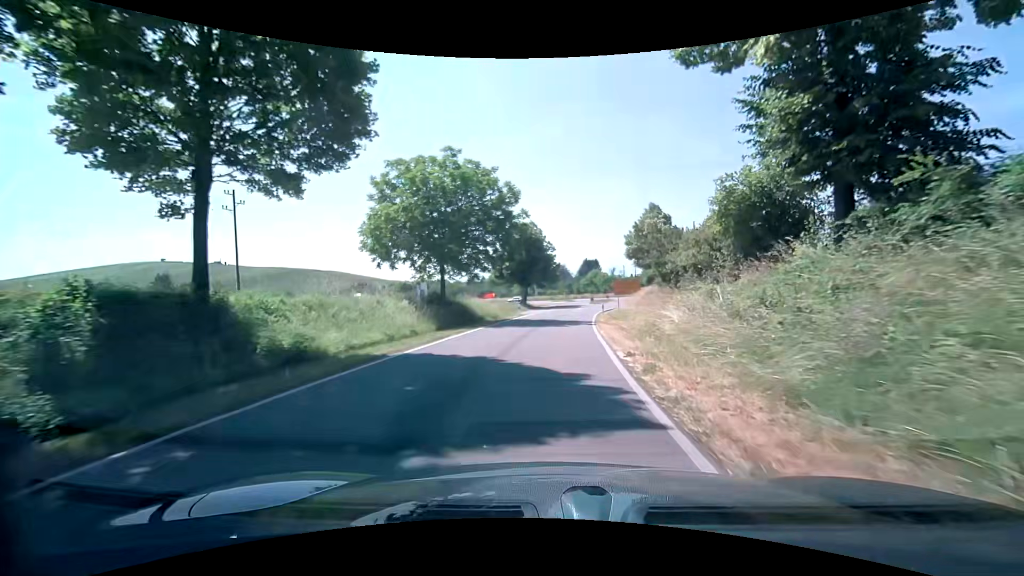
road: tertiary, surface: asphalt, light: Day
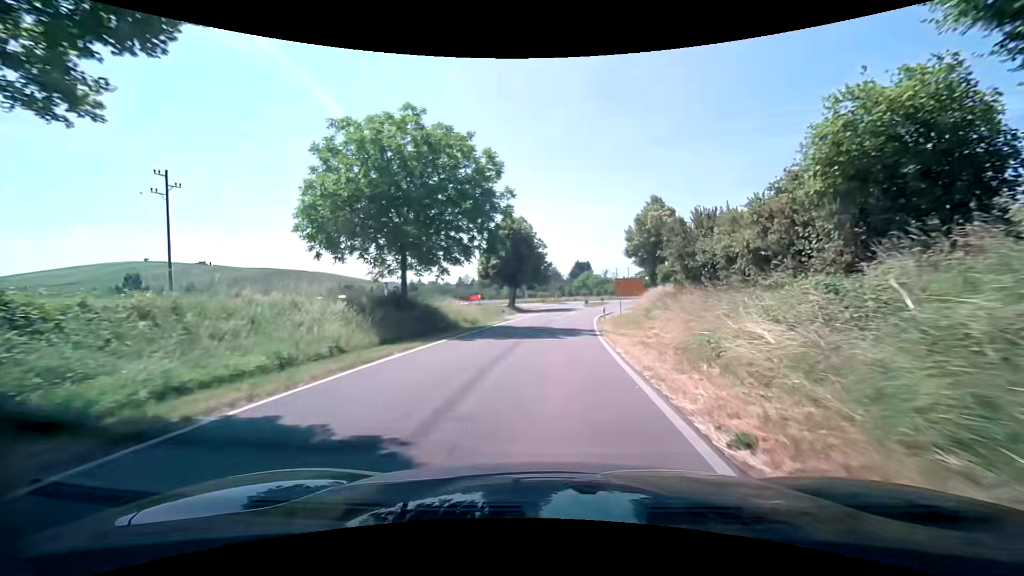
(-0.1, +7.2) m; 0°
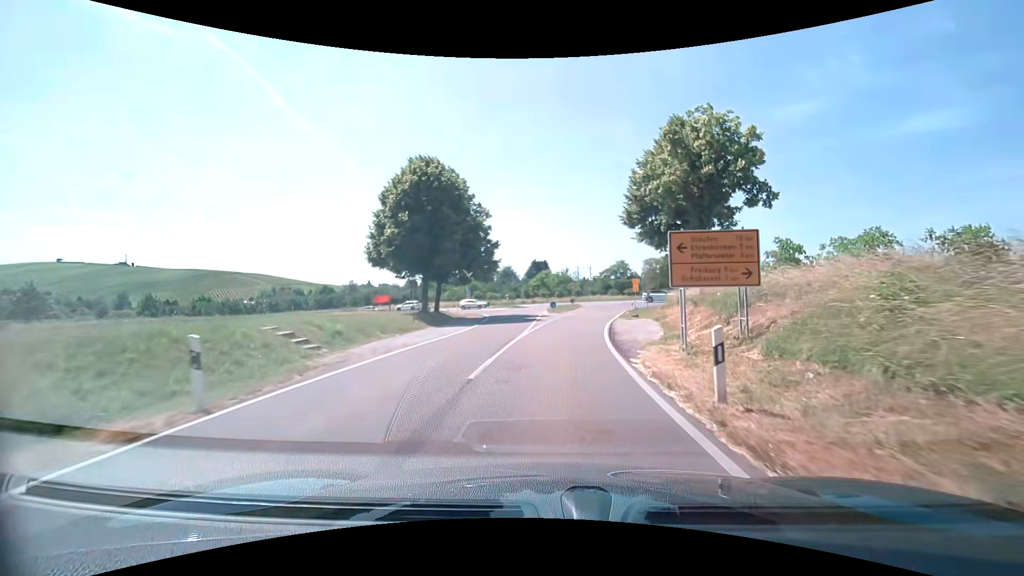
(+1.1, +28.3) m; +4°
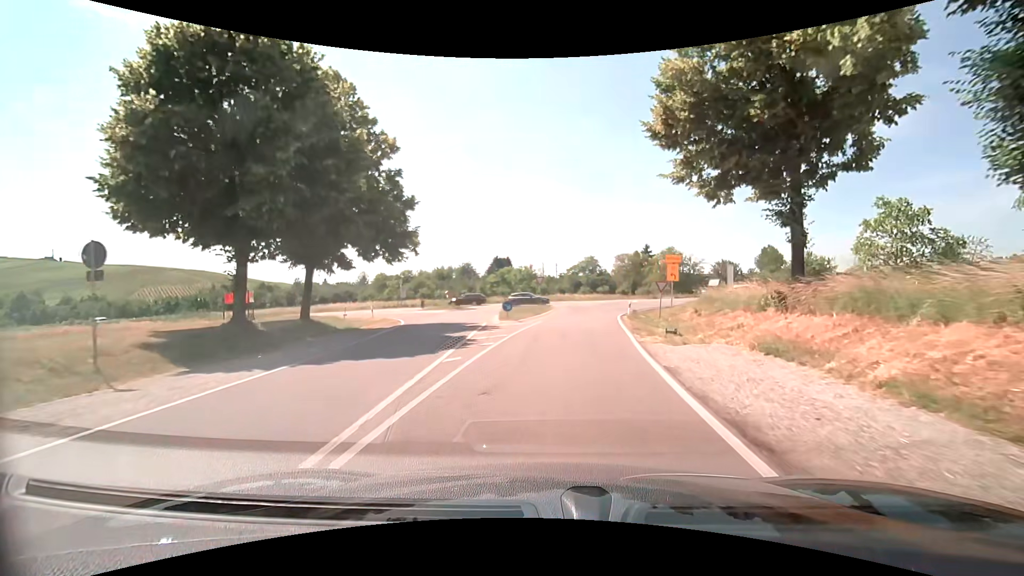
(+0.9, +19.2) m; +5°
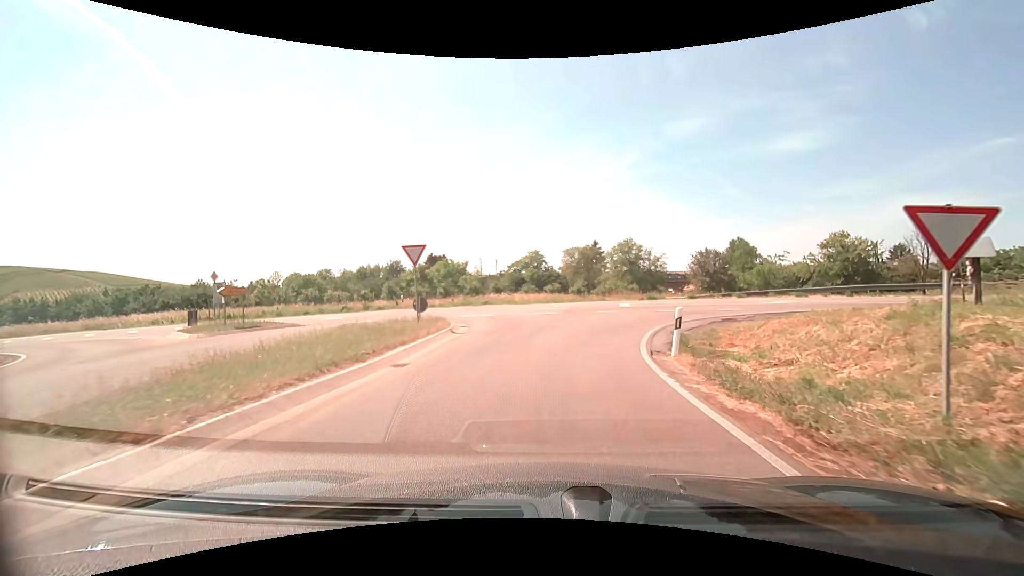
(+1.9, +25.1) m; +7°
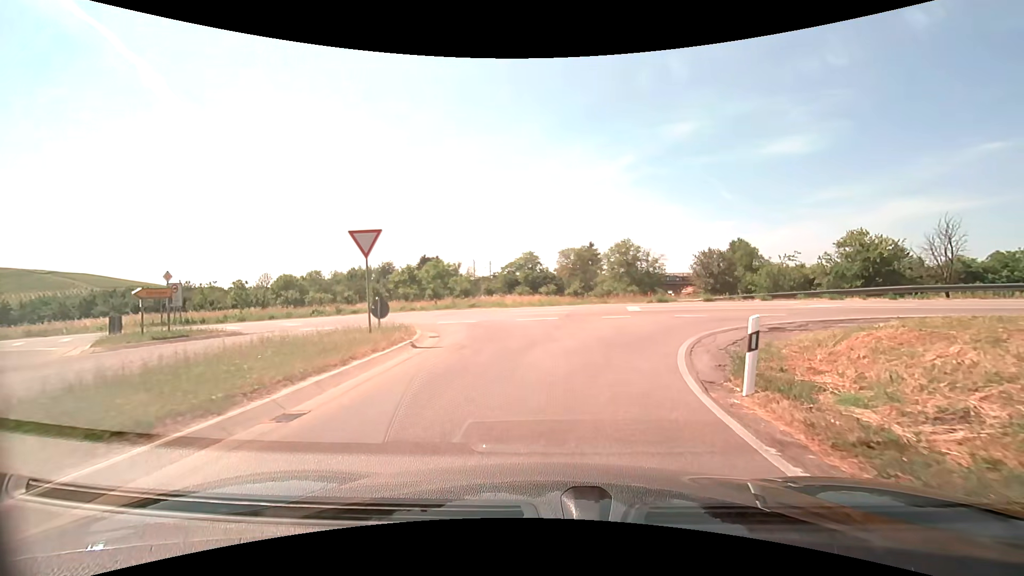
(0.0, +3.9) m; 0°
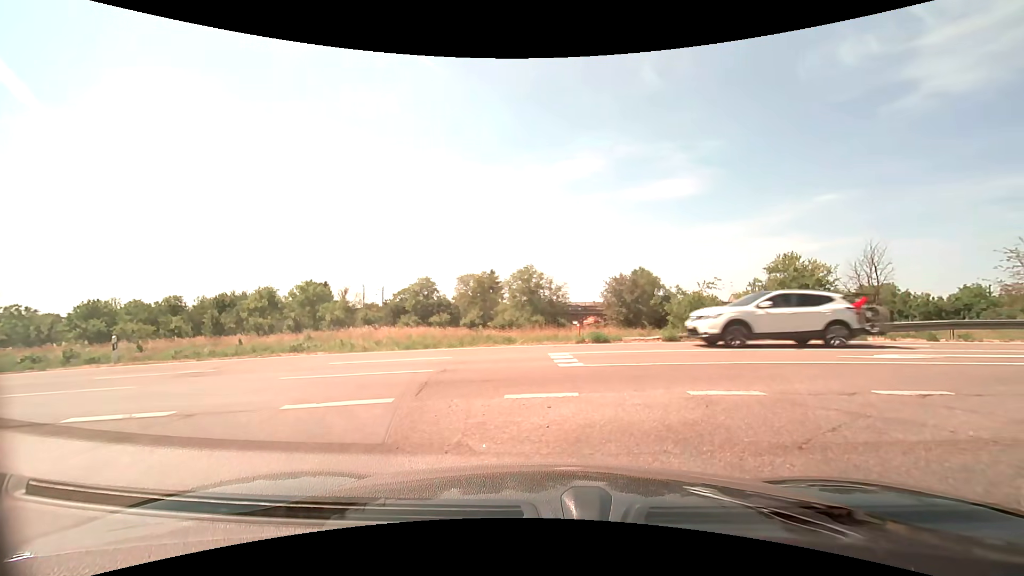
(+0.9, +10.7) m; +12°
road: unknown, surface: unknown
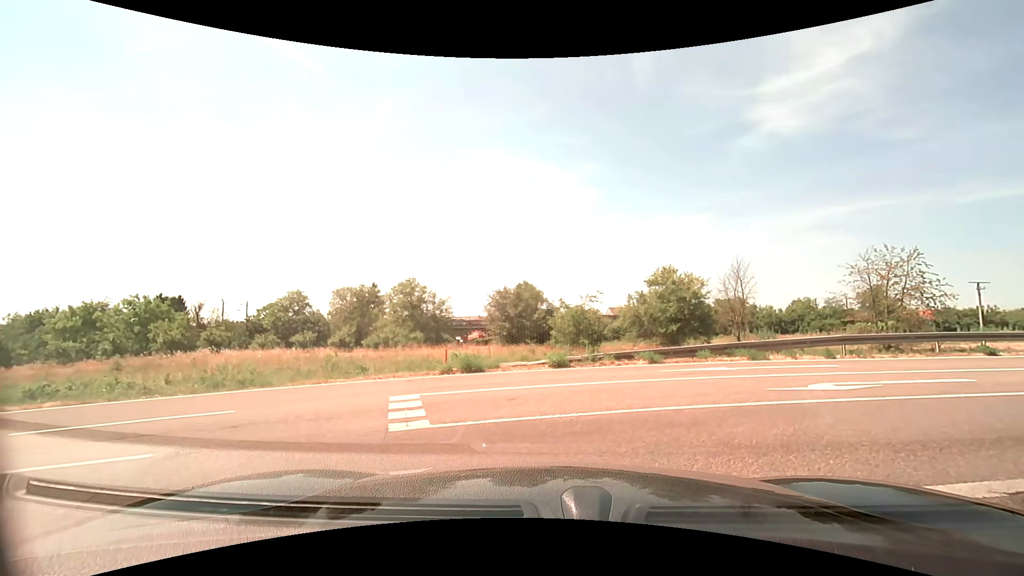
(+0.4, +3.8) m; +12°
